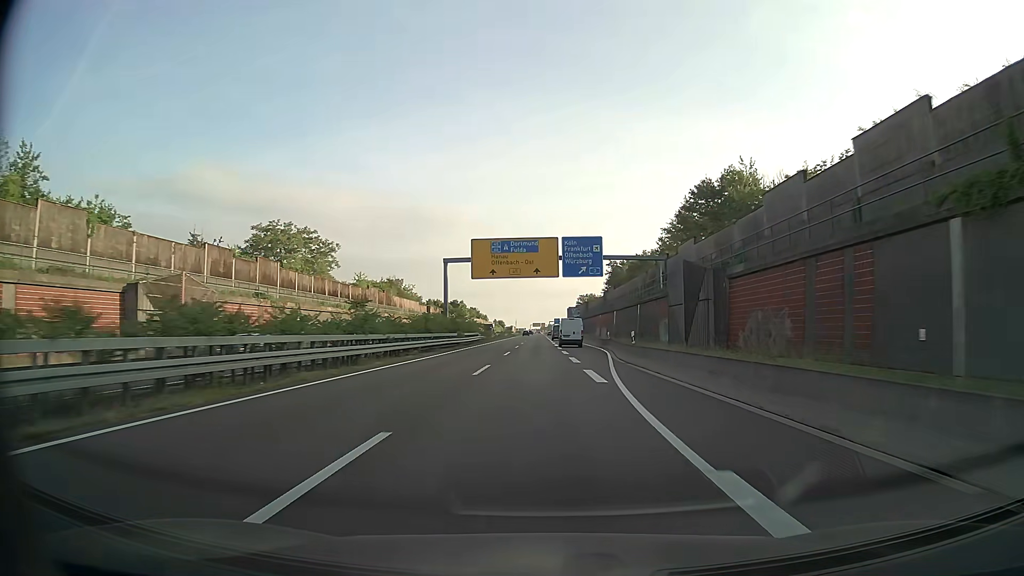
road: trunk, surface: asphalt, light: Day
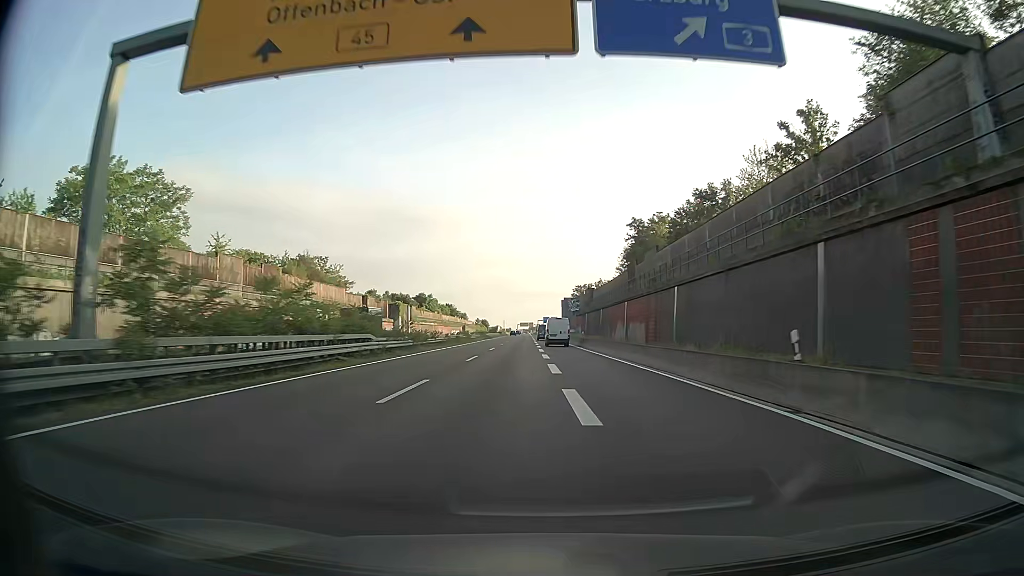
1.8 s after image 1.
(+0.4, +44.6) m; +1°
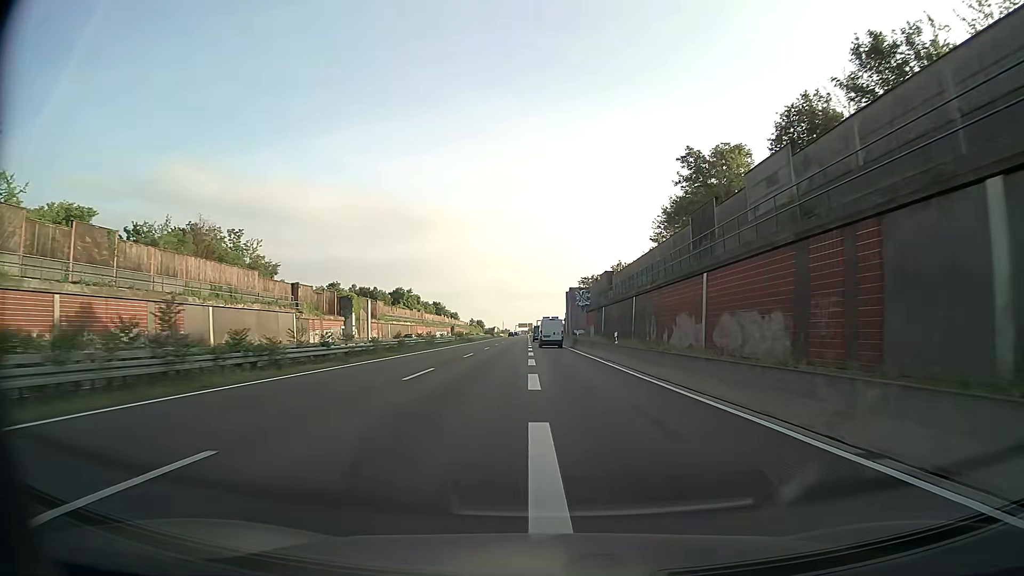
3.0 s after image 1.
(0.0, +29.6) m; 0°
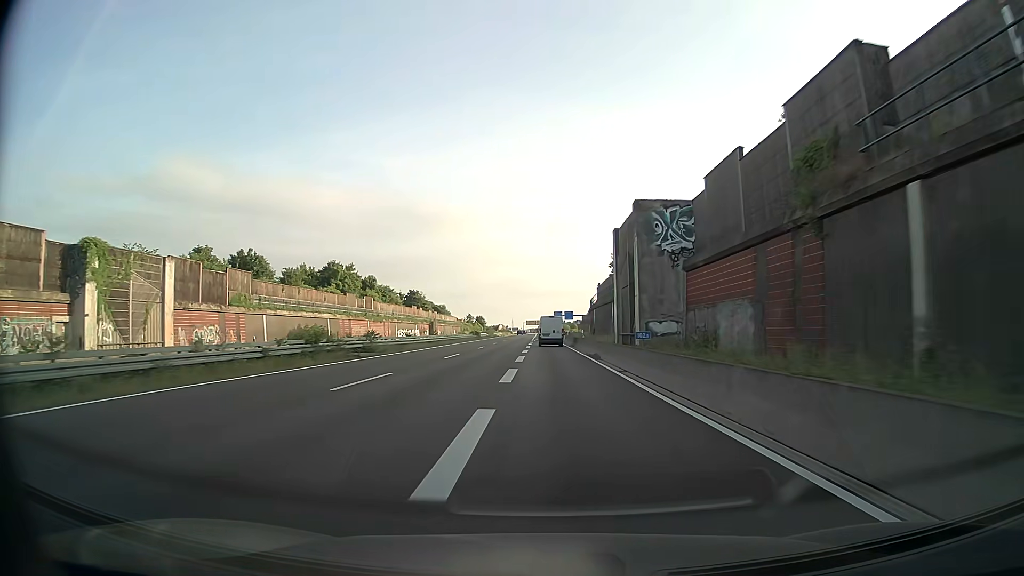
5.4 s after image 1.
(-0.4, +58.6) m; -1°
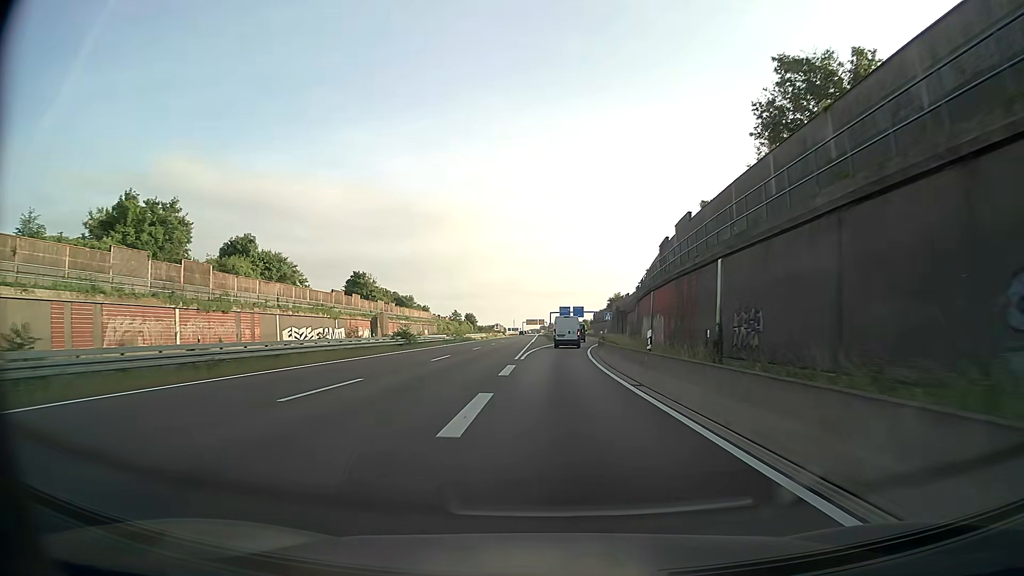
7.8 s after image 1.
(-0.2, +56.8) m; 0°
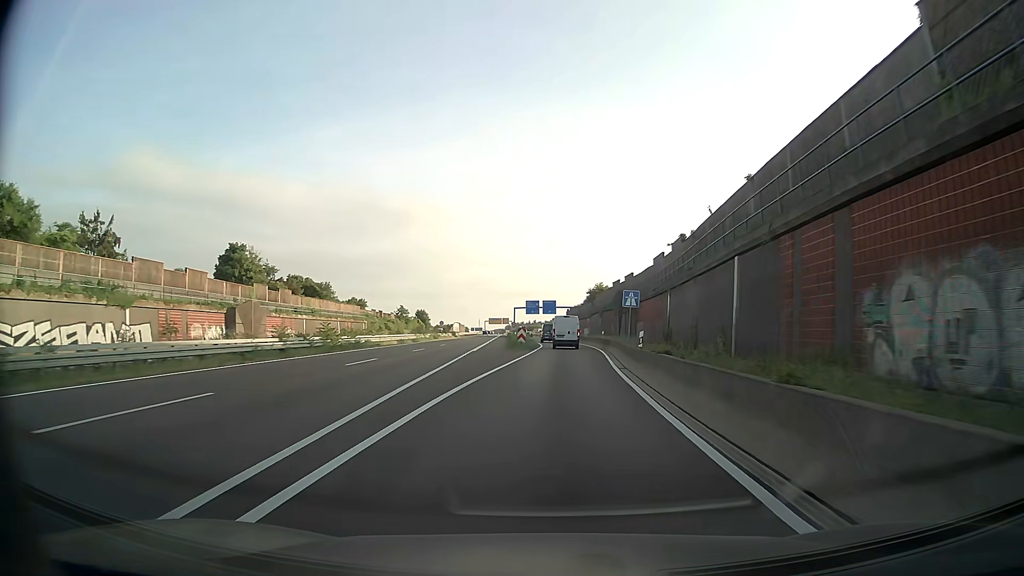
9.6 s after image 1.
(+0.8, +41.3) m; +3°
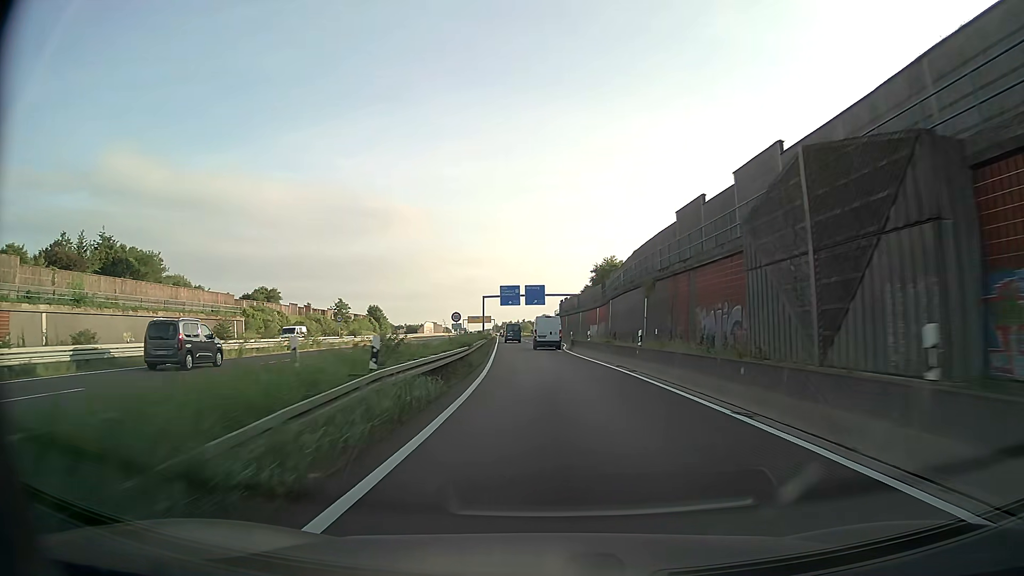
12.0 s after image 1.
(+1.3, +53.4) m; +1°
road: motorway_link
